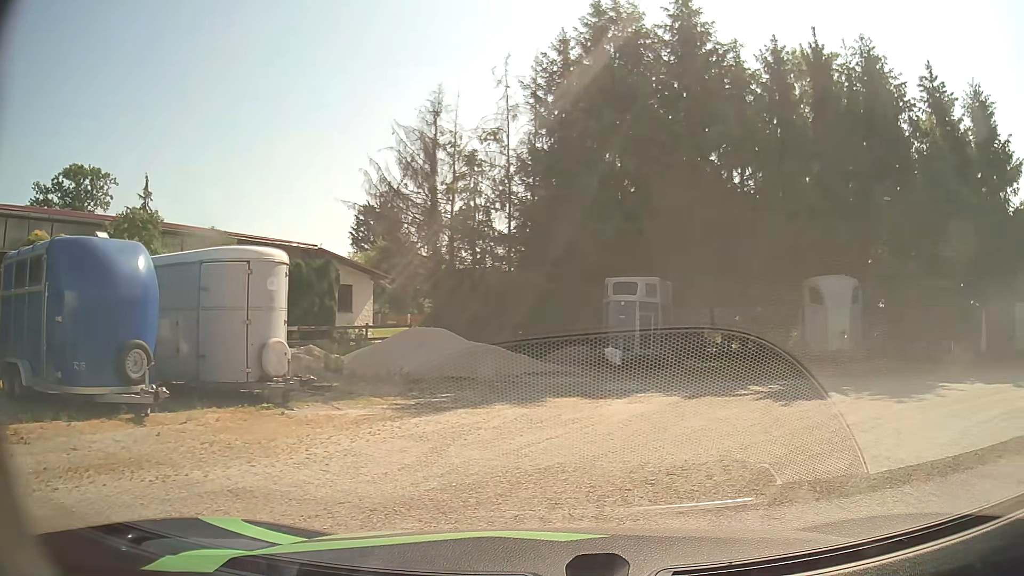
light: Day
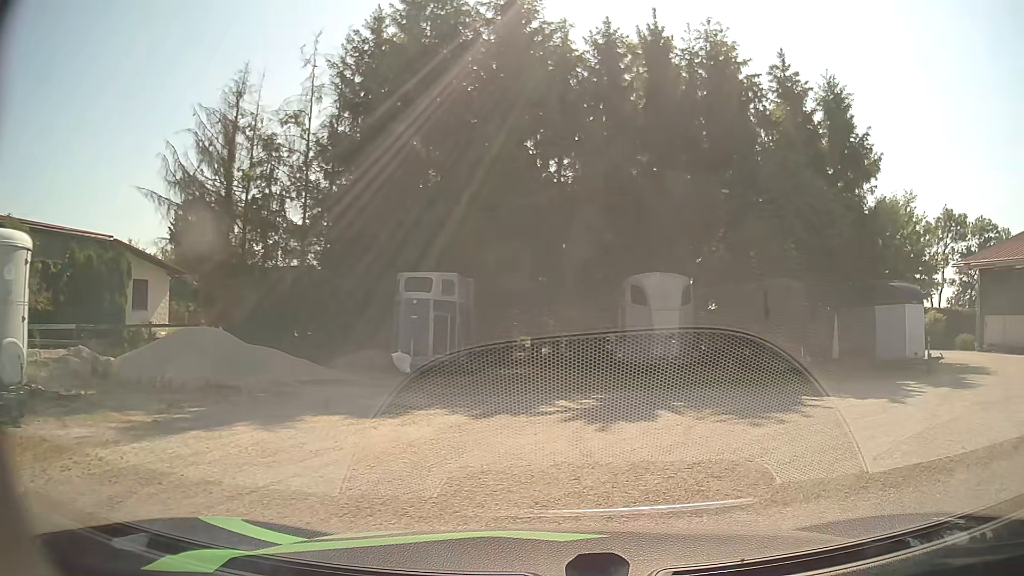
(+0.3, +2.5) m; +14°
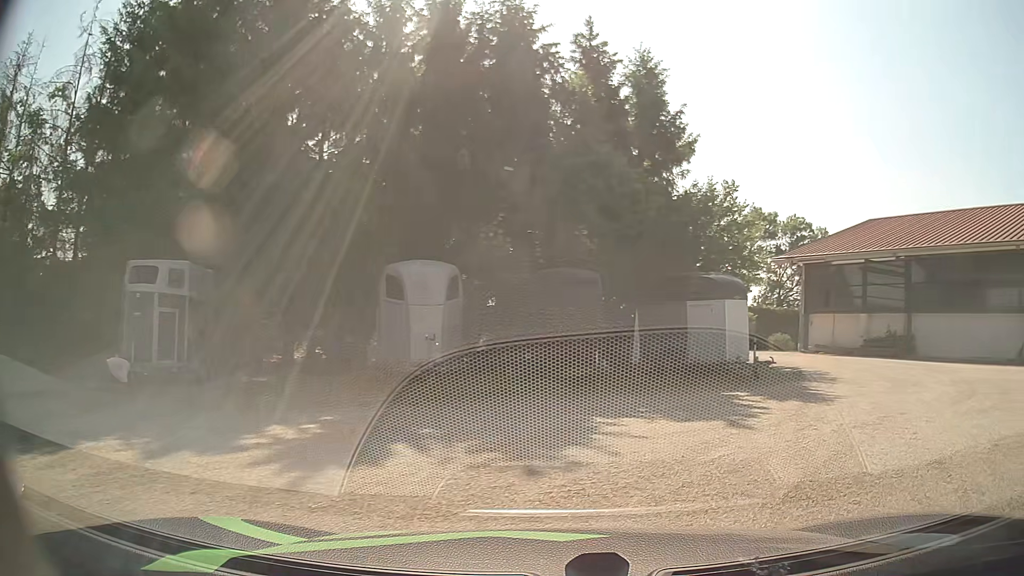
(+0.5, +3.1) m; +18°
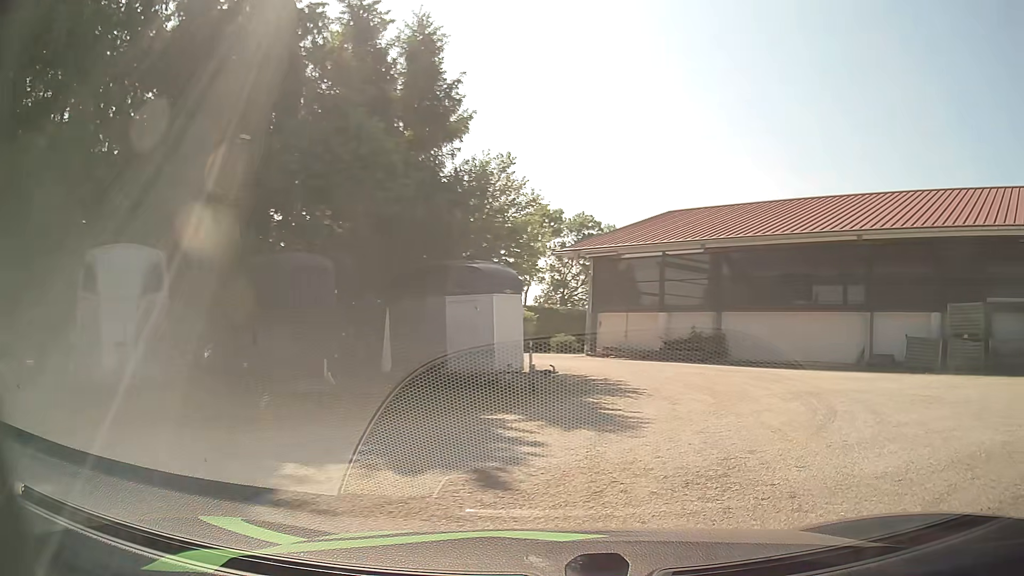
(+0.5, +3.3) m; +19°
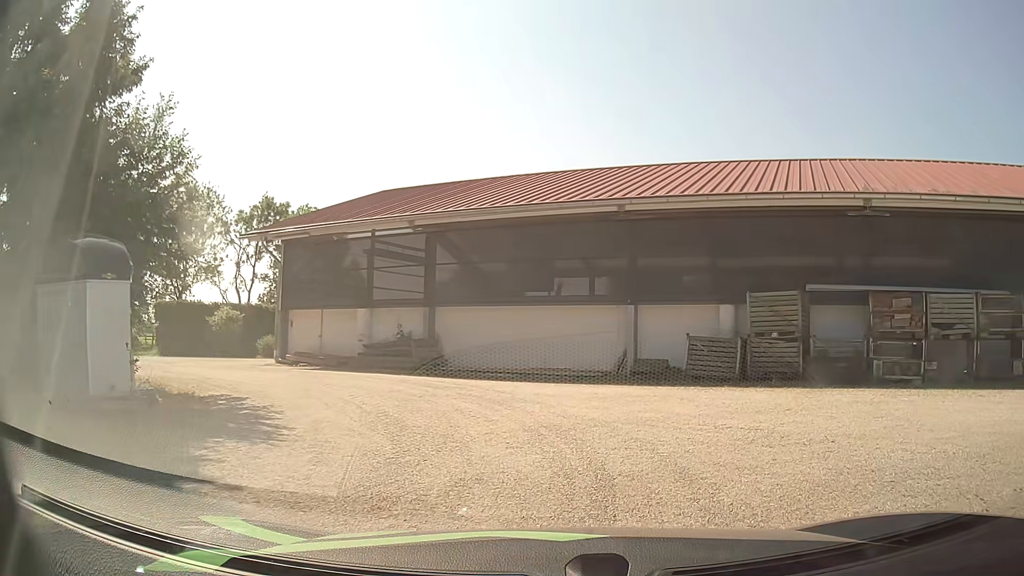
(+1.0, +4.8) m; +22°
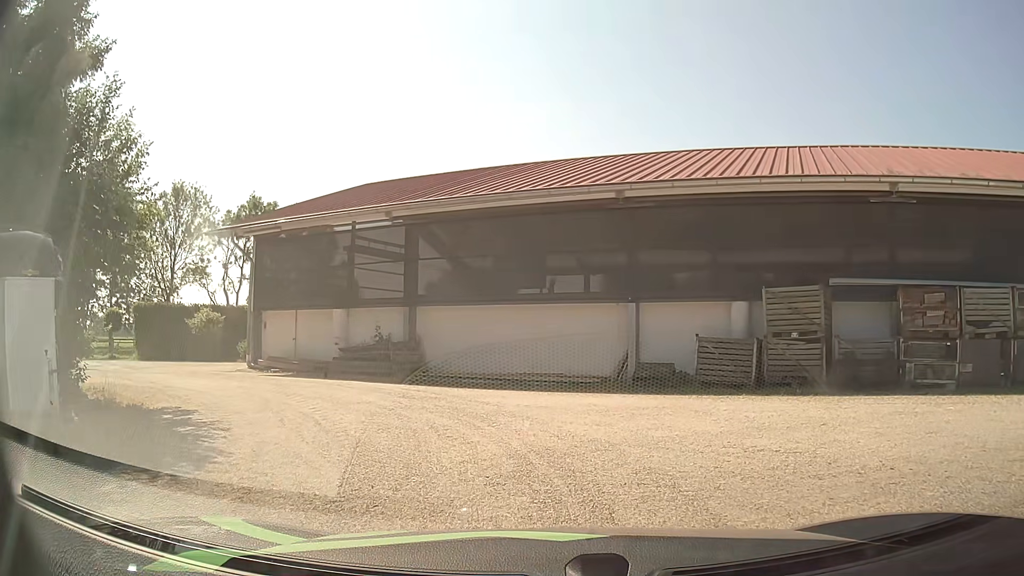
(0.0, +1.6) m; 0°
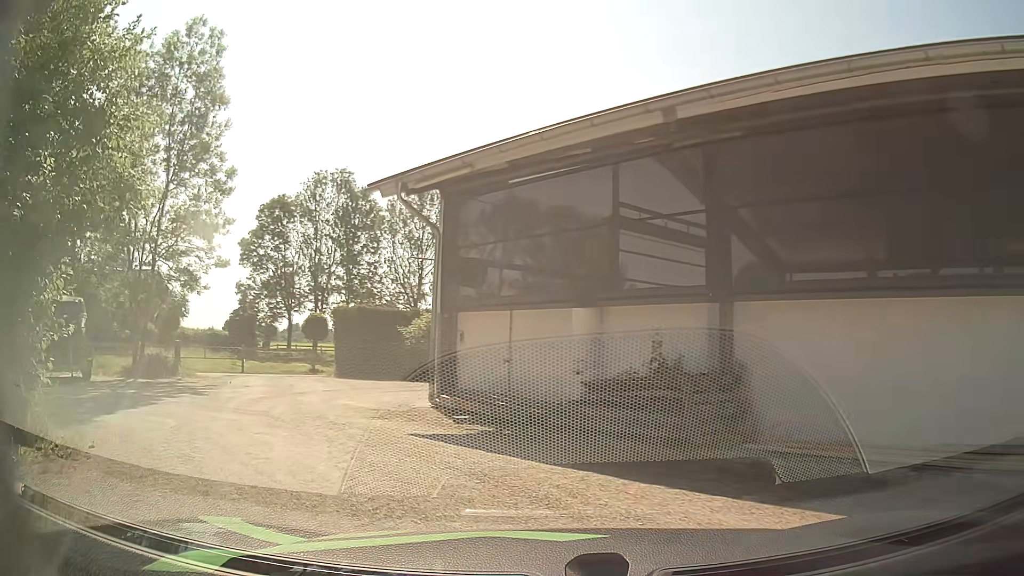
(-1.2, +8.2) m; -23°
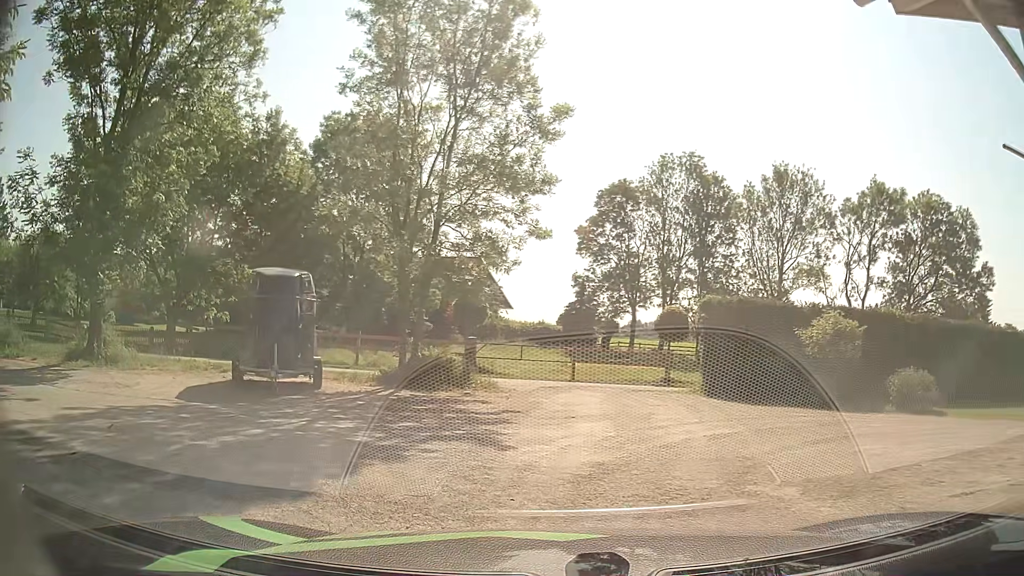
(-2.3, +7.6) m; -29°
